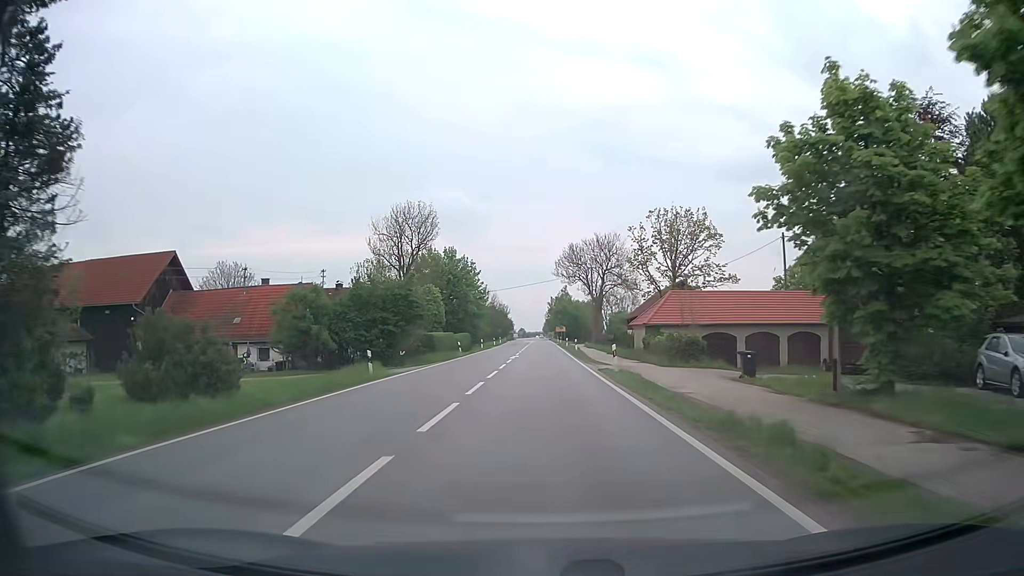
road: secondary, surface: asphalt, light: Day
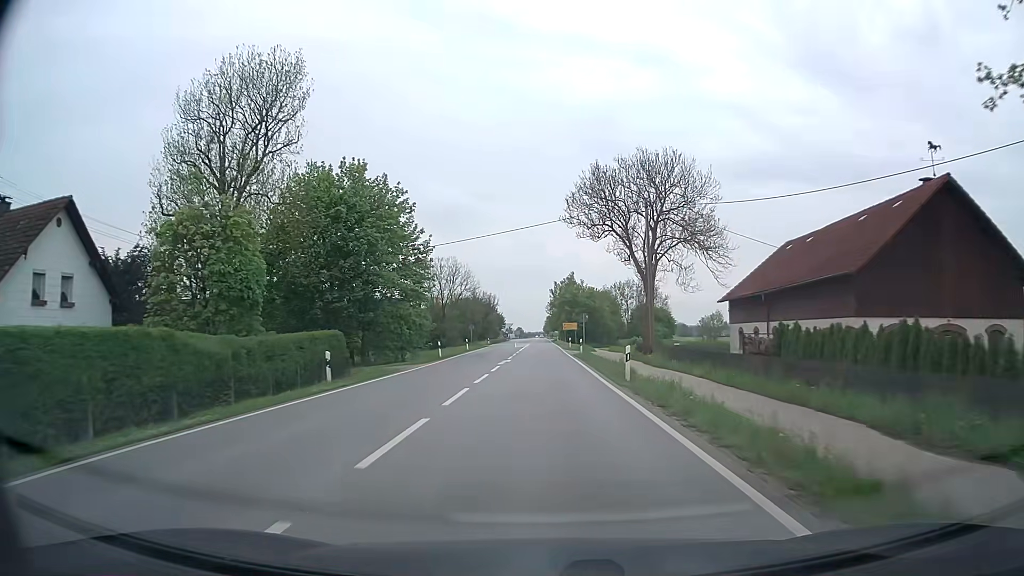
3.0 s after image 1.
(0.0, +50.9) m; 0°
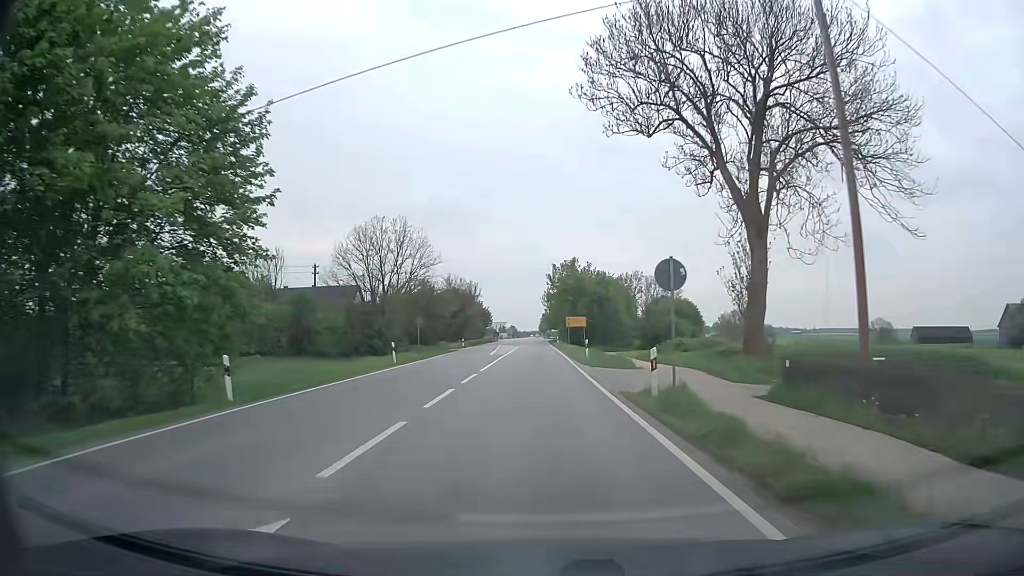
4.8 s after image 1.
(+0.1, +30.6) m; 0°
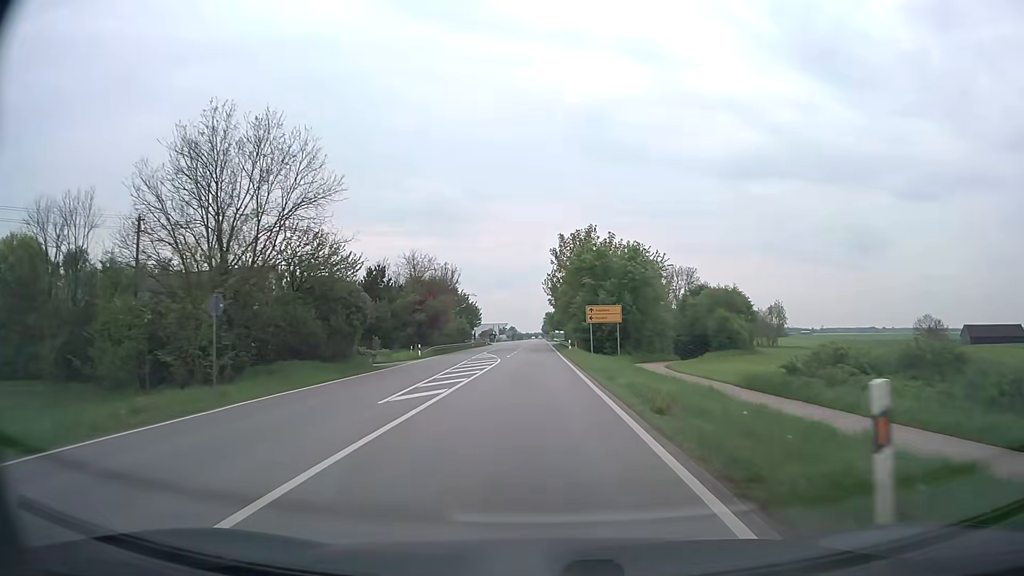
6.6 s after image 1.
(0.0, +30.5) m; 0°
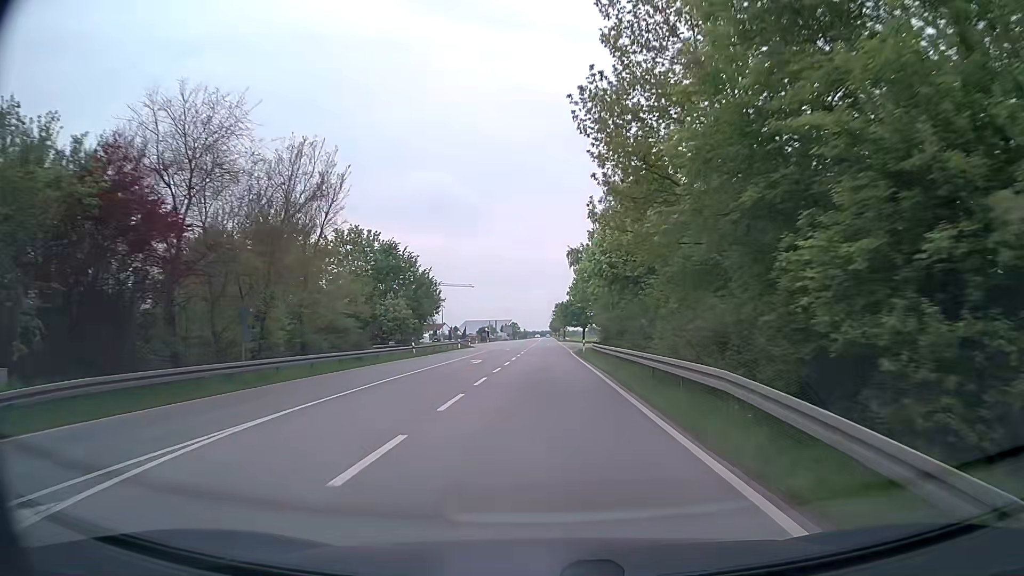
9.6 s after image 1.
(-0.5, +51.1) m; -1°
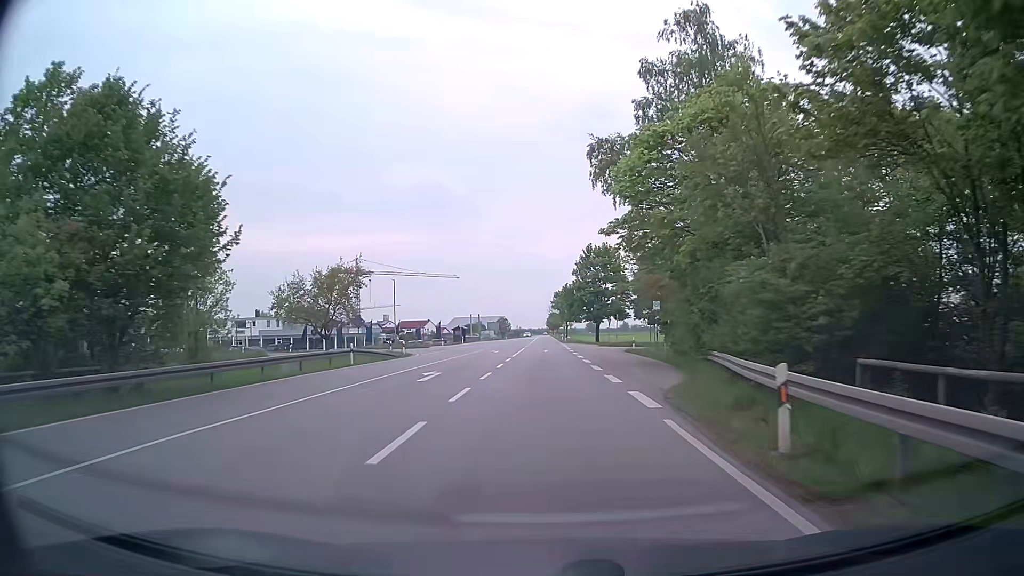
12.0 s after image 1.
(0.0, +40.9) m; 0°
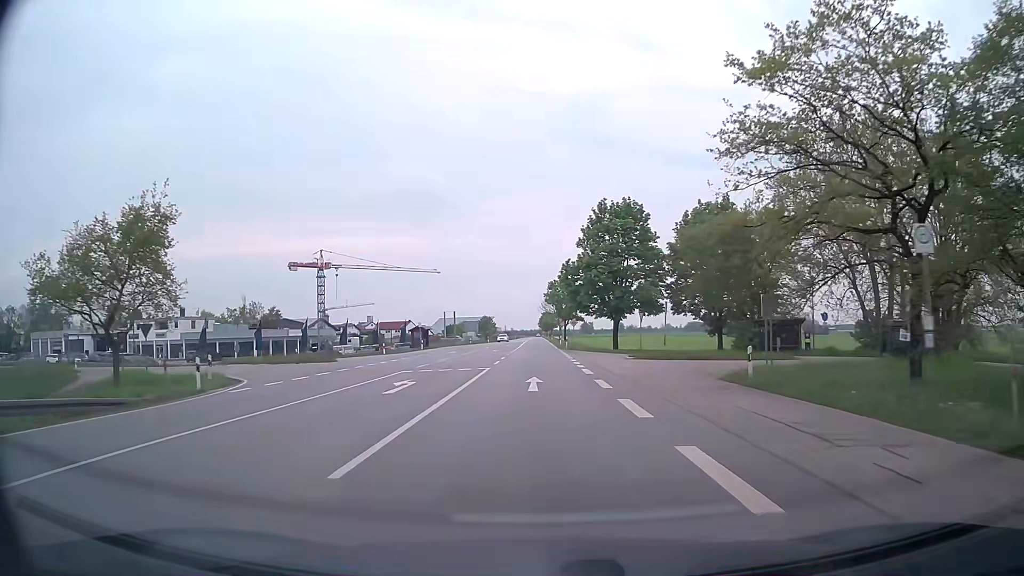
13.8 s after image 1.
(+0.5, +30.5) m; +1°
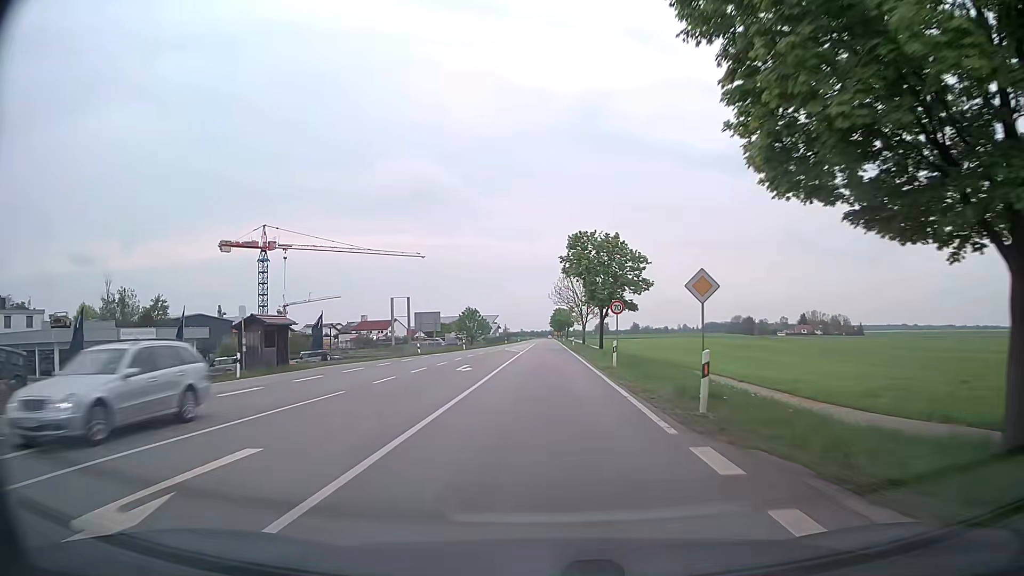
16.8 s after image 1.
(-0.4, +50.7) m; -1°
(0, +10) (0, +20) (0, +30) (0, +40) (0, +50) (0, +60) (0, +70) (0, +80) (+1, +90) (+1, +100) m
